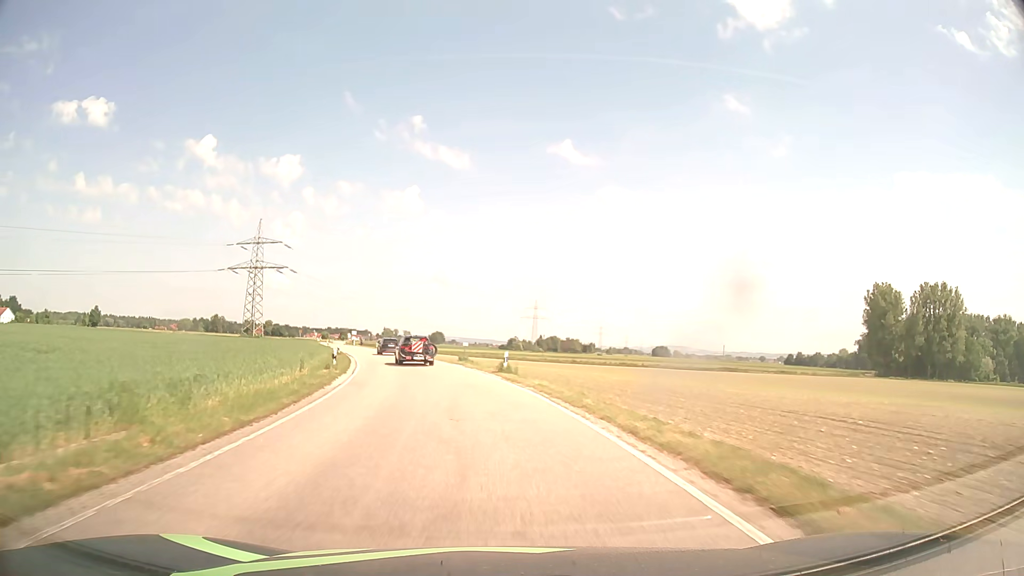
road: secondary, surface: asphalt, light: Day
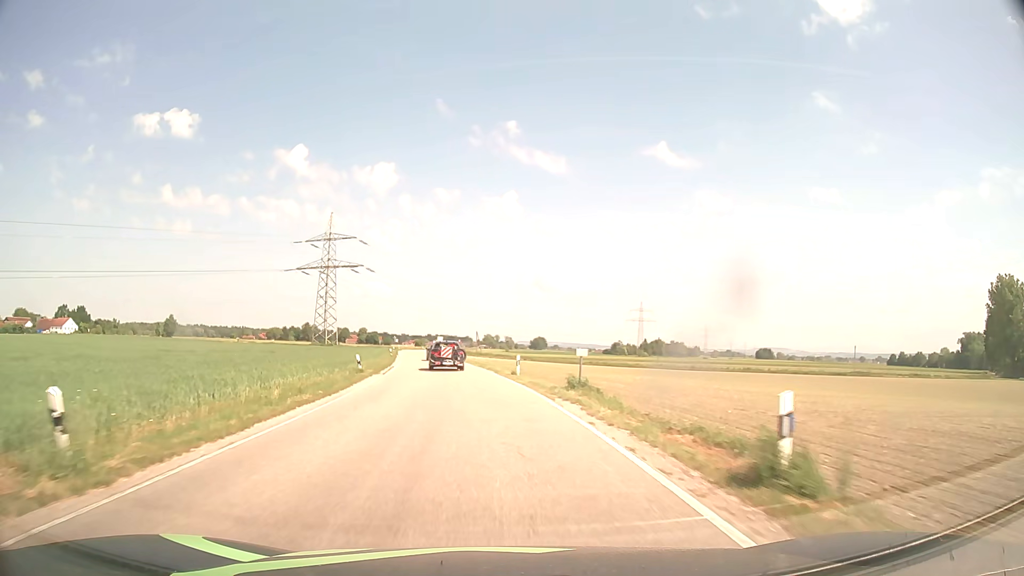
(-1.5, +21.9) m; -8°
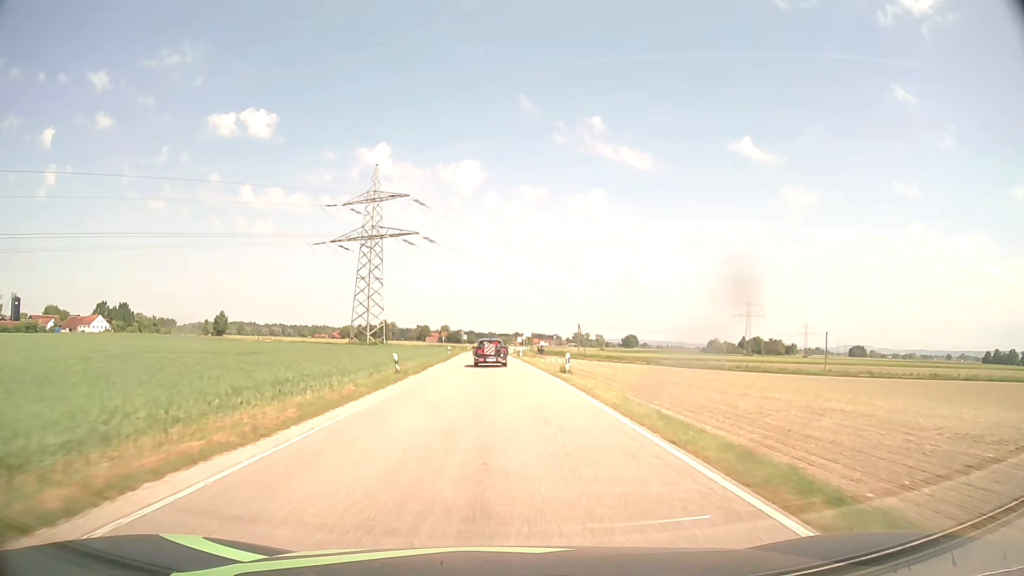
(-4.6, +44.1) m; -8°
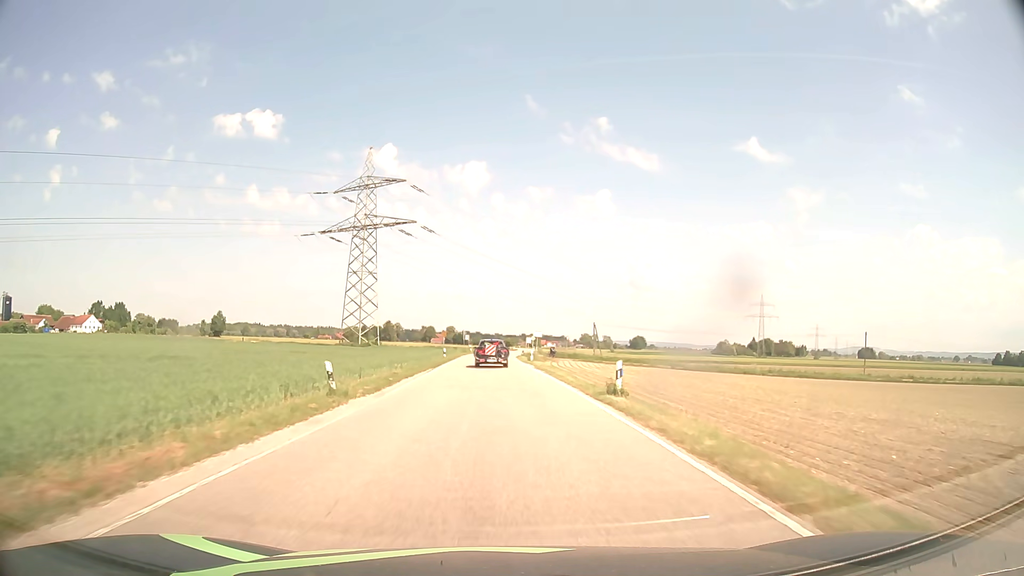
(-0.1, +11.3) m; -1°
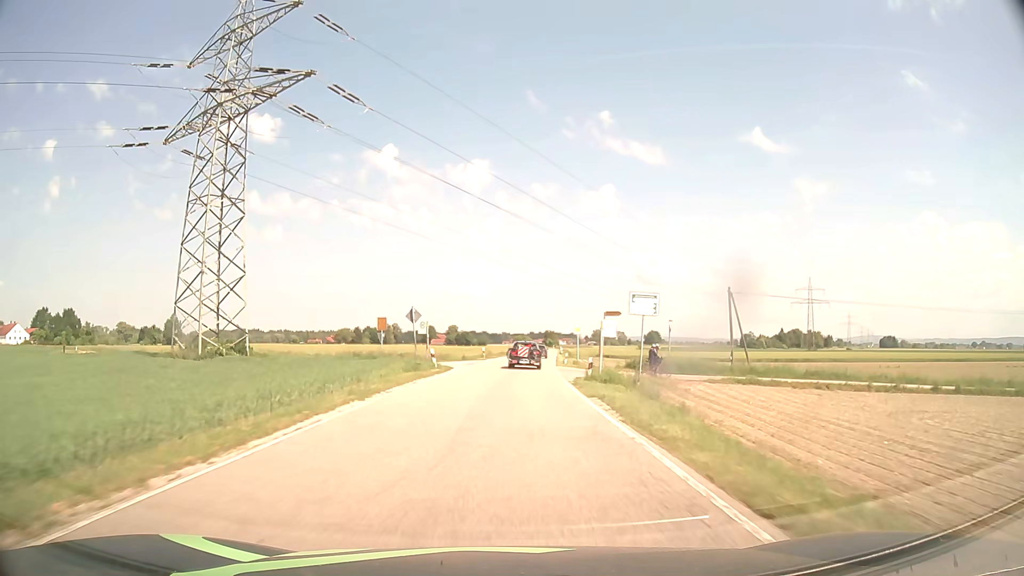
(-0.8, +57.7) m; -1°
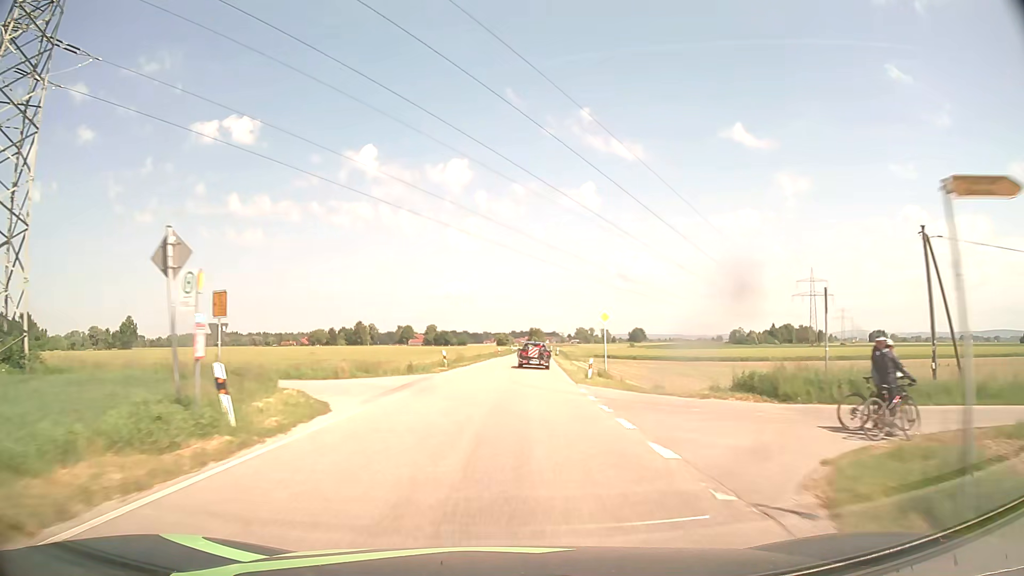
(+0.2, +23.5) m; +1°
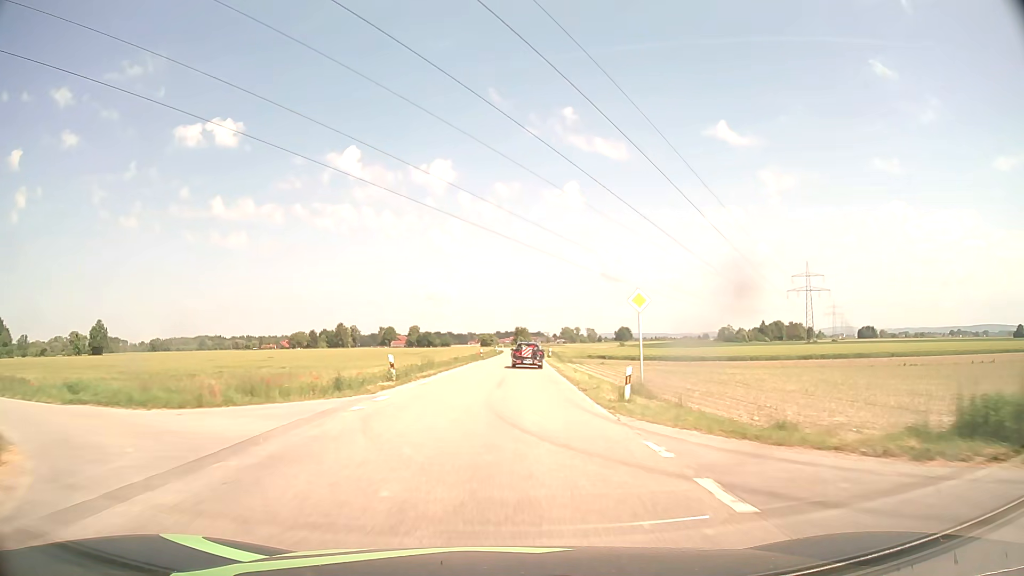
(+0.1, +11.9) m; +1°
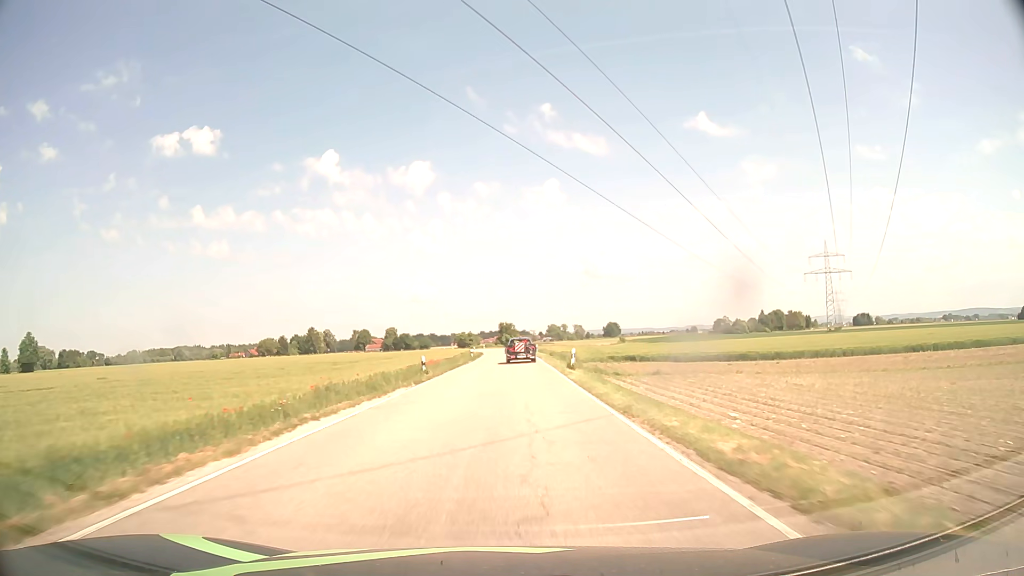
(+0.8, +36.5) m; +2°
(0, +10) (0, +20) (0, +30) (0, +40) (0, +50) (0, +60) (0, +70) (0, +80) (0, +90) (0, +100) m
